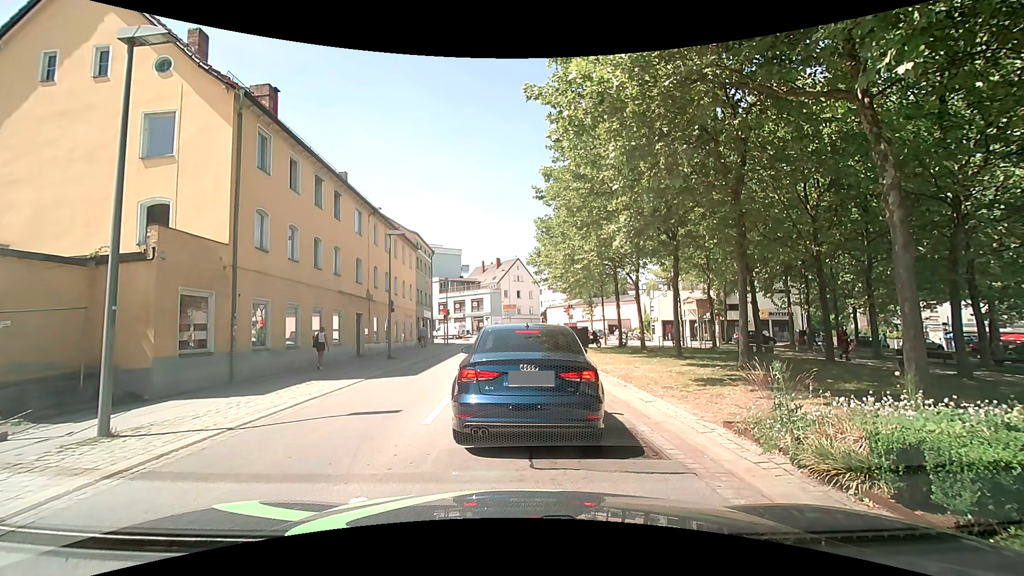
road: tertiary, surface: asphalt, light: Day
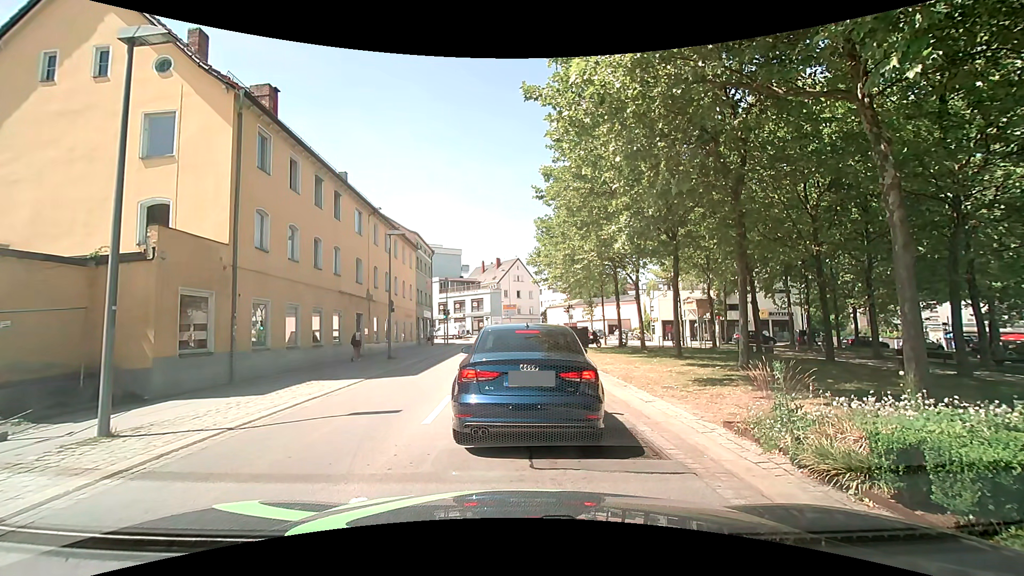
(0.0, 0.0) m; 0°
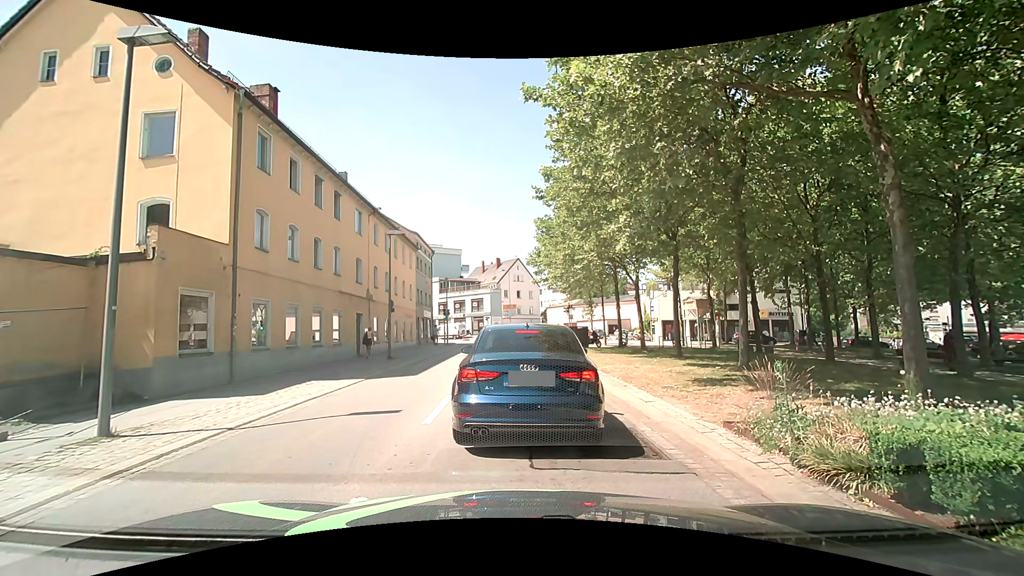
(0.0, 0.0) m; 0°
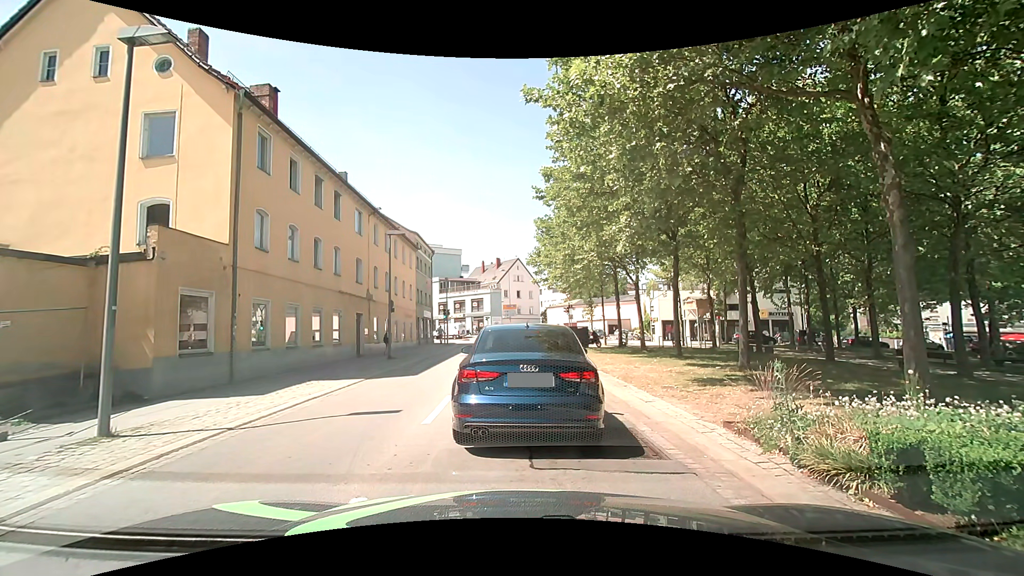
(0.0, 0.0) m; 0°
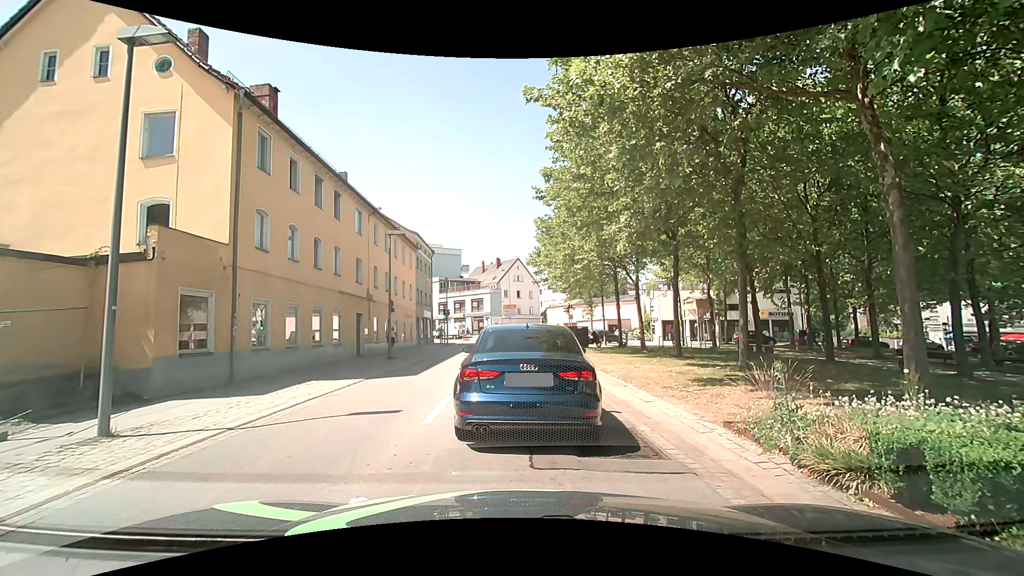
(0.0, 0.0) m; 0°
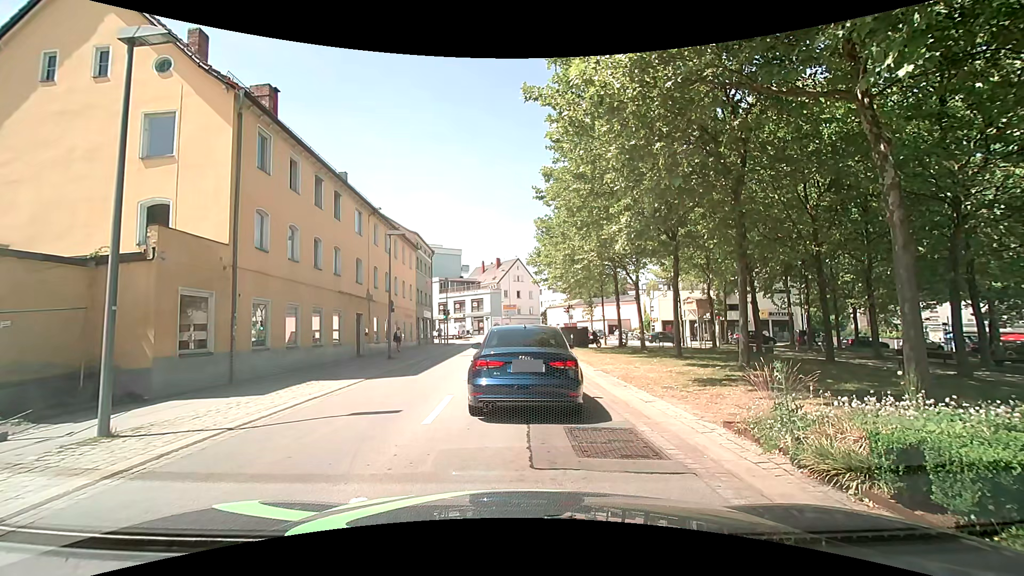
(0.0, 0.0) m; 0°
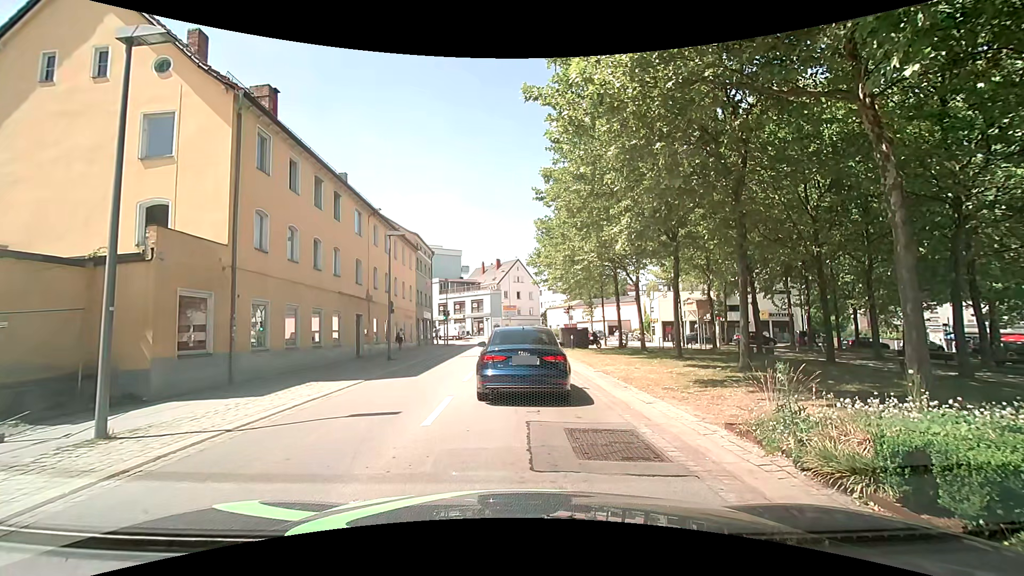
(0.0, 0.0) m; 0°
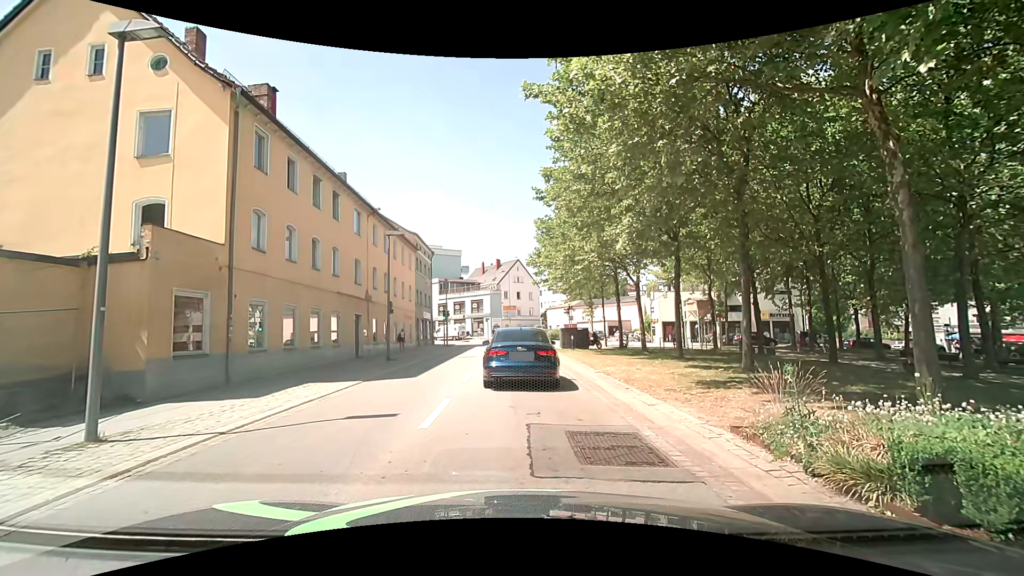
(0.0, +0.2) m; 0°
